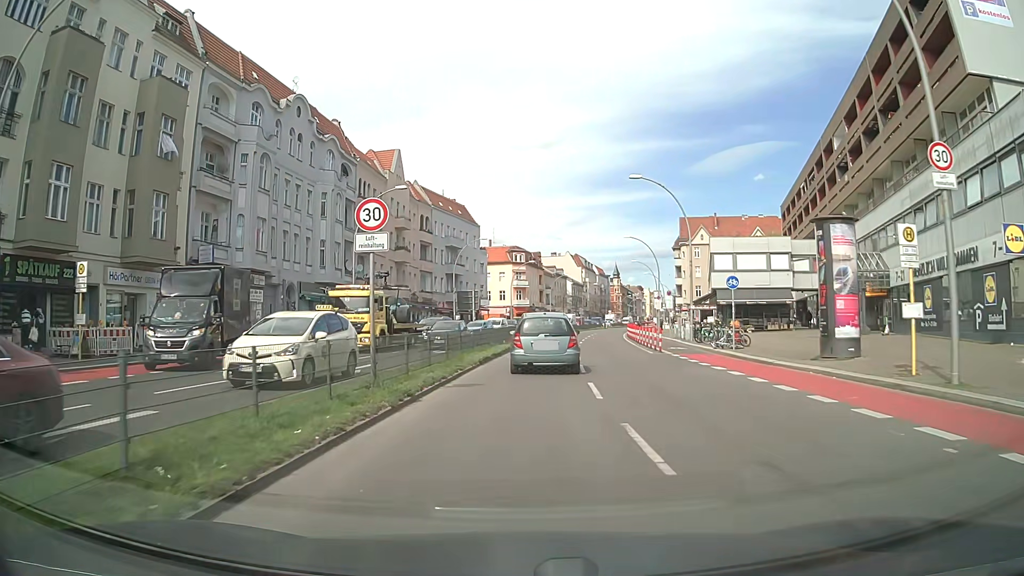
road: primary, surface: asphalt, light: Day
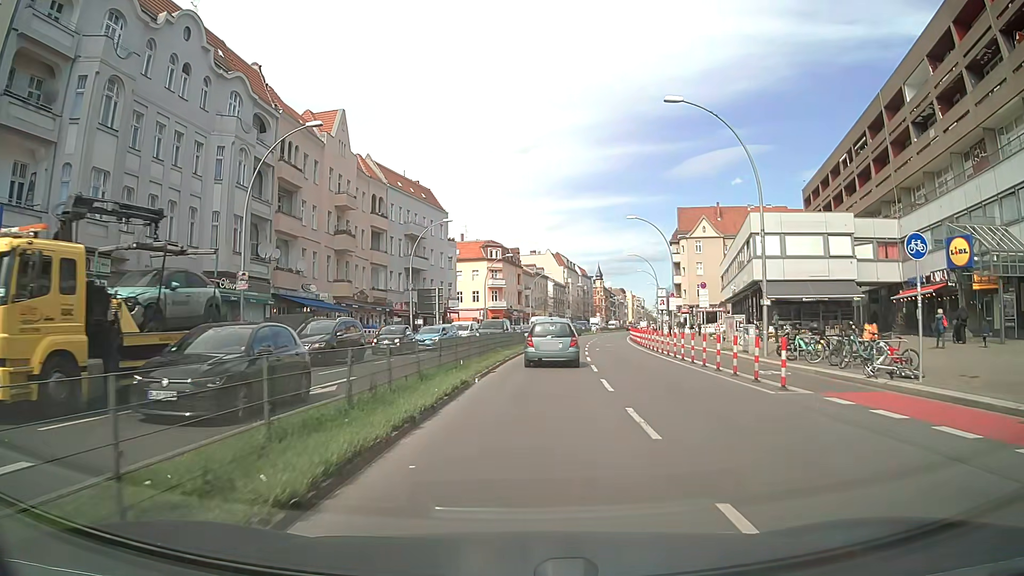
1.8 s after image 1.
(+0.1, +15.9) m; +2°
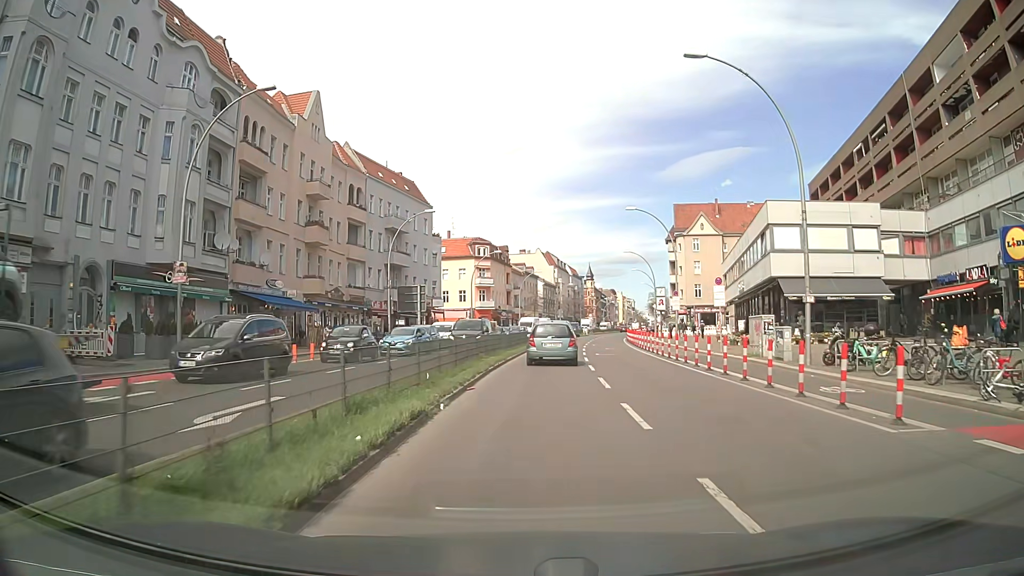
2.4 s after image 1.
(0.0, +5.1) m; +1°
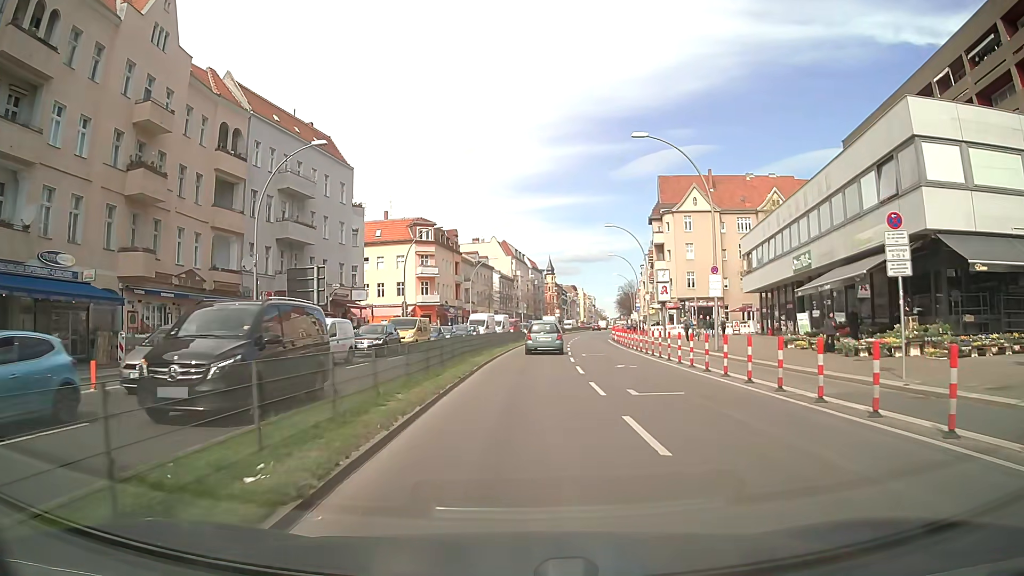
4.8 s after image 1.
(+0.6, +20.0) m; +3°
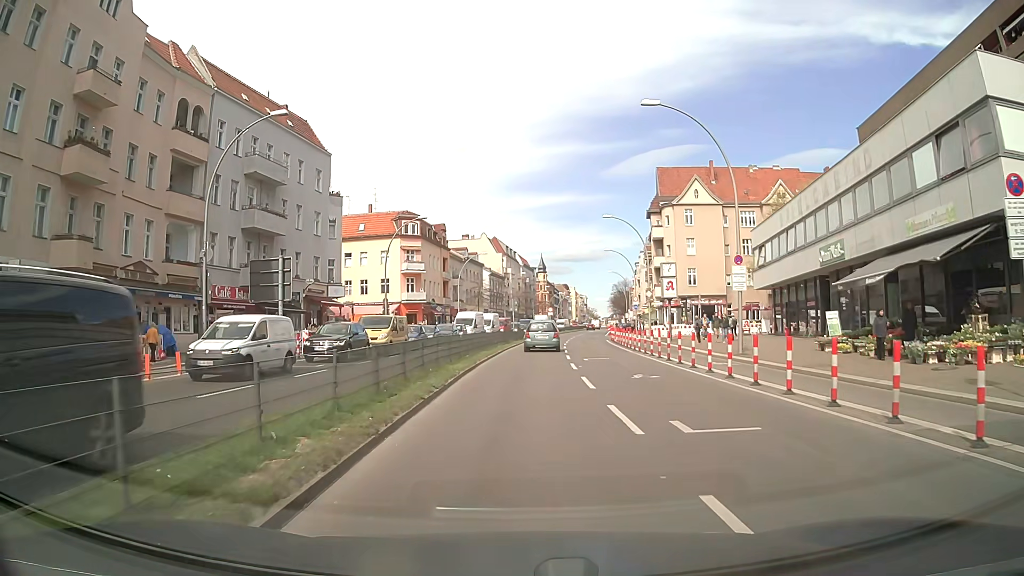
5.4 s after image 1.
(0.0, +4.8) m; +1°
(0, +10) (0, +20) (+1, +30) (+1, +40) (+2, +50) (+3, +60) (+4, +70) (+6, +80) (+7, +90) (+8, +100) m
